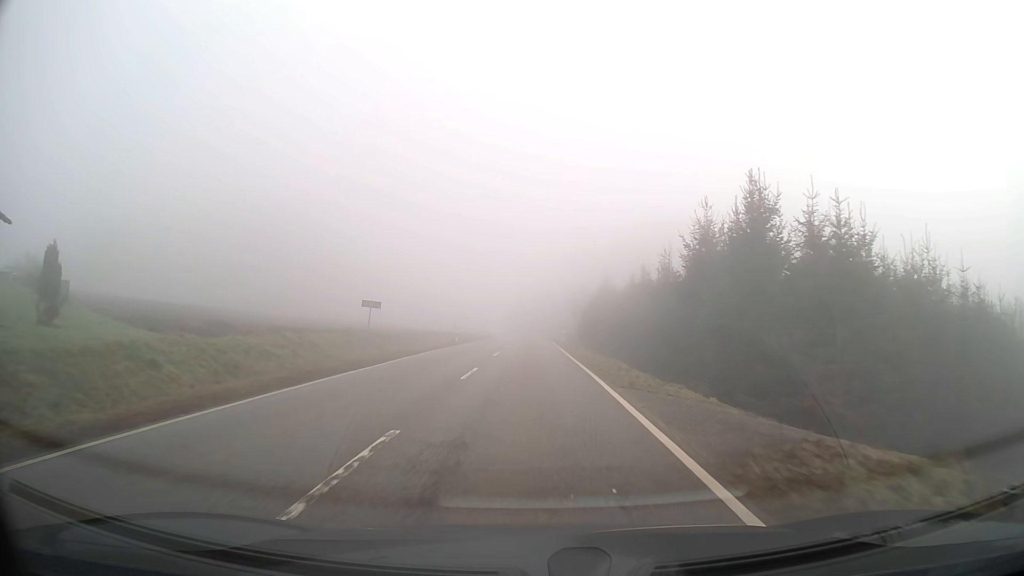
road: tertiary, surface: asphalt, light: Day
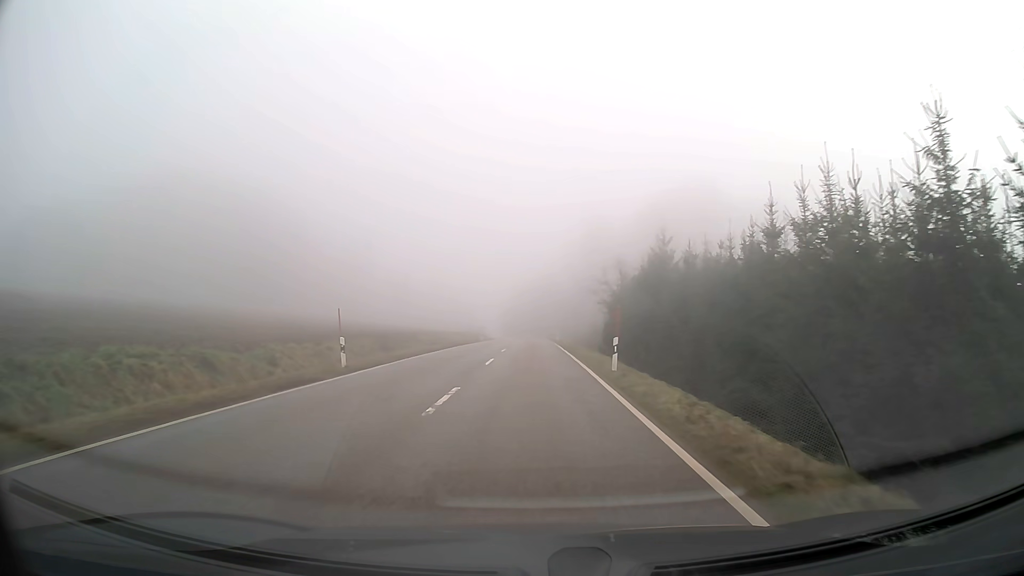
(0.0, +29.9) m; 0°
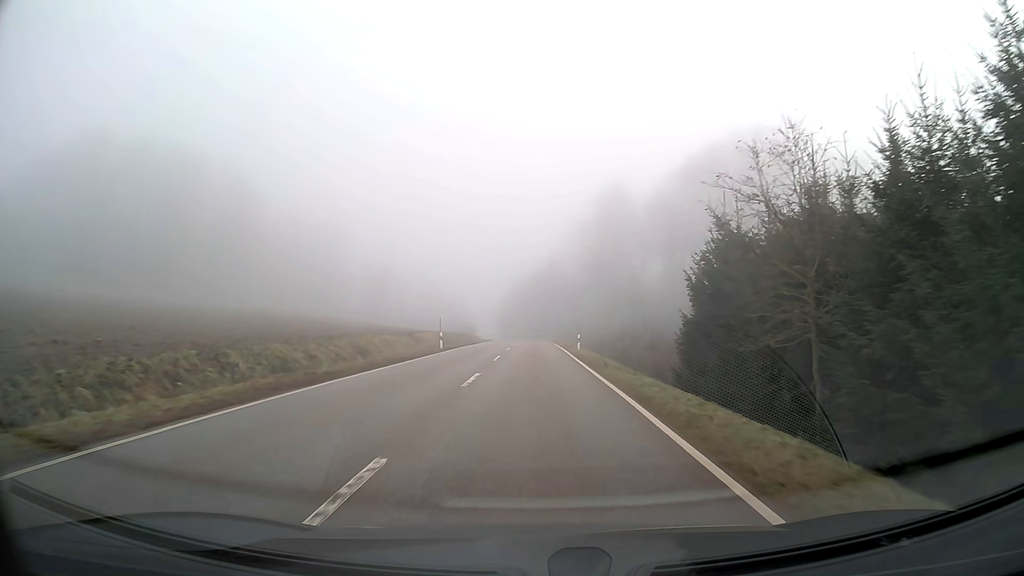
(0.0, +30.9) m; 0°
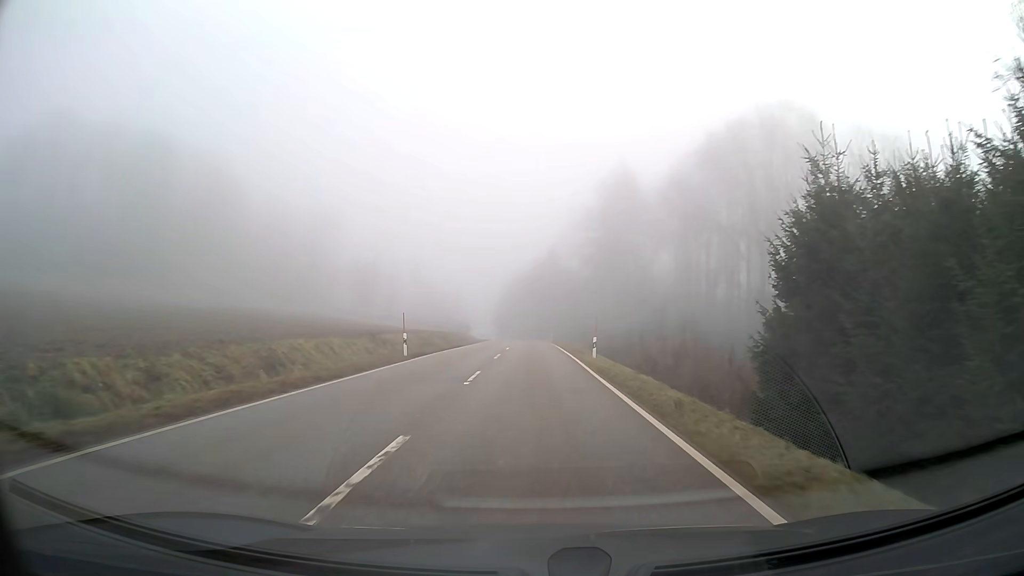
(0.0, +10.7) m; 0°
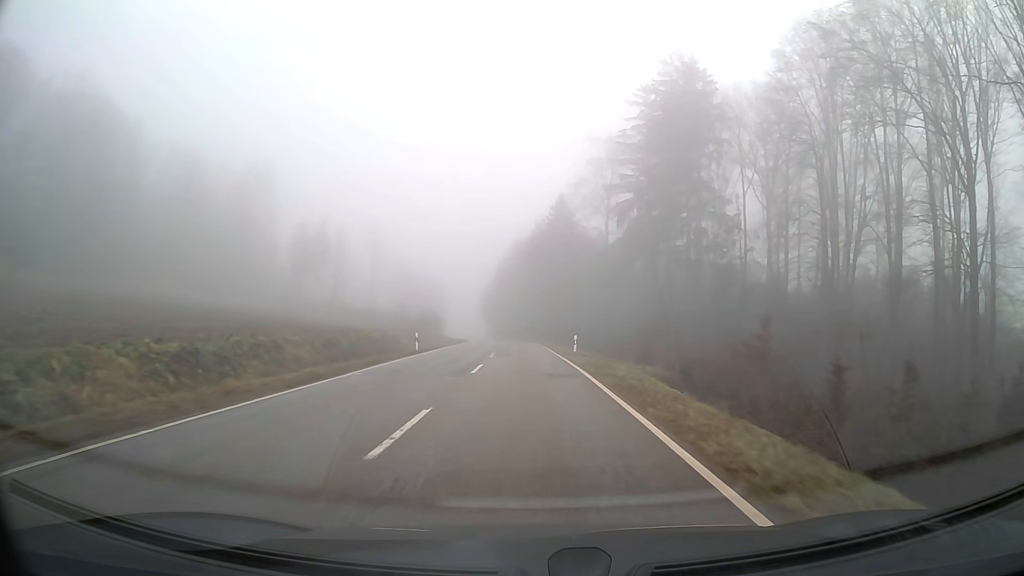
(0.0, +44.8) m; 0°
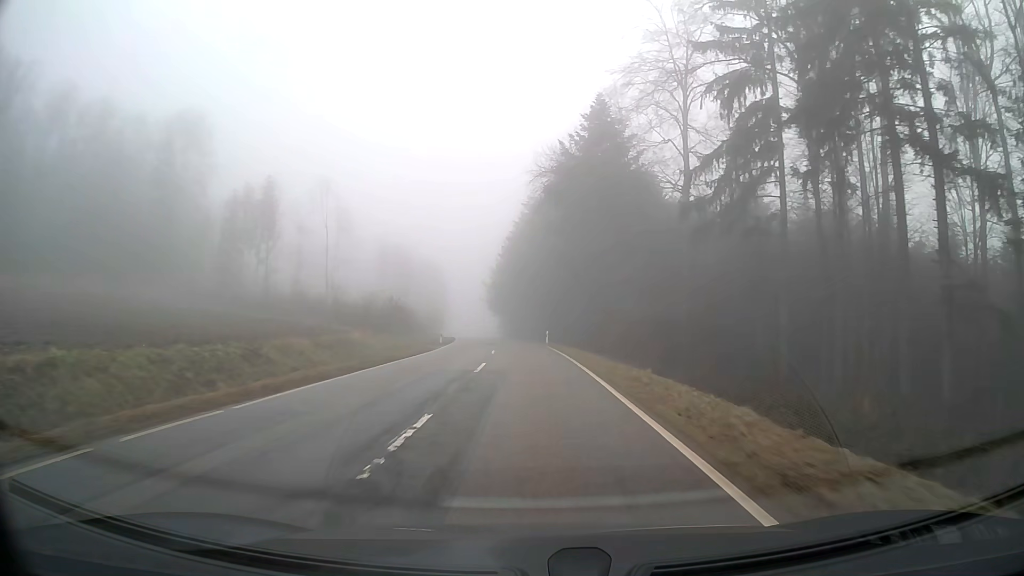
(-0.4, +35.7) m; -2°
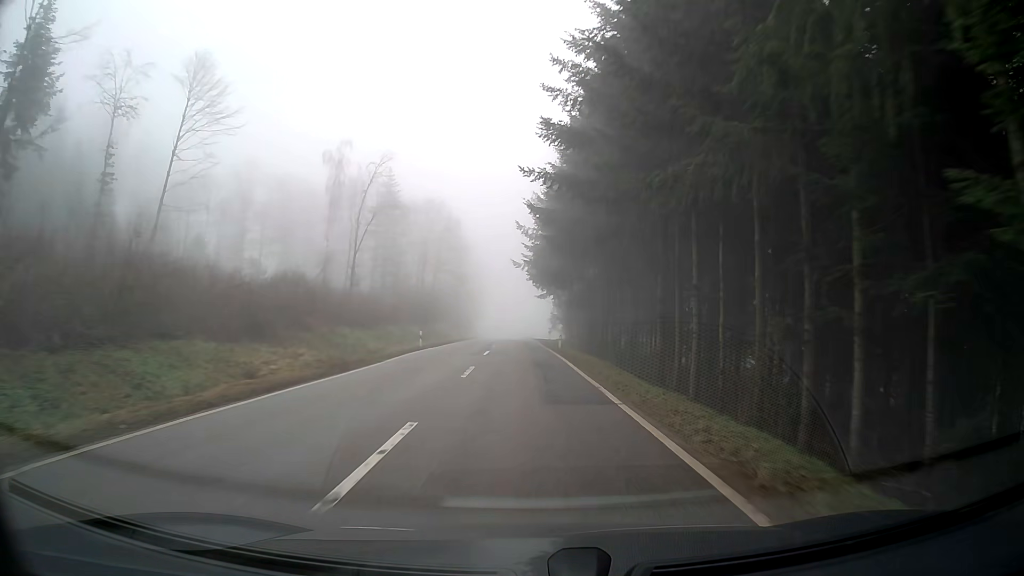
(-2.7, +62.2) m; -6°
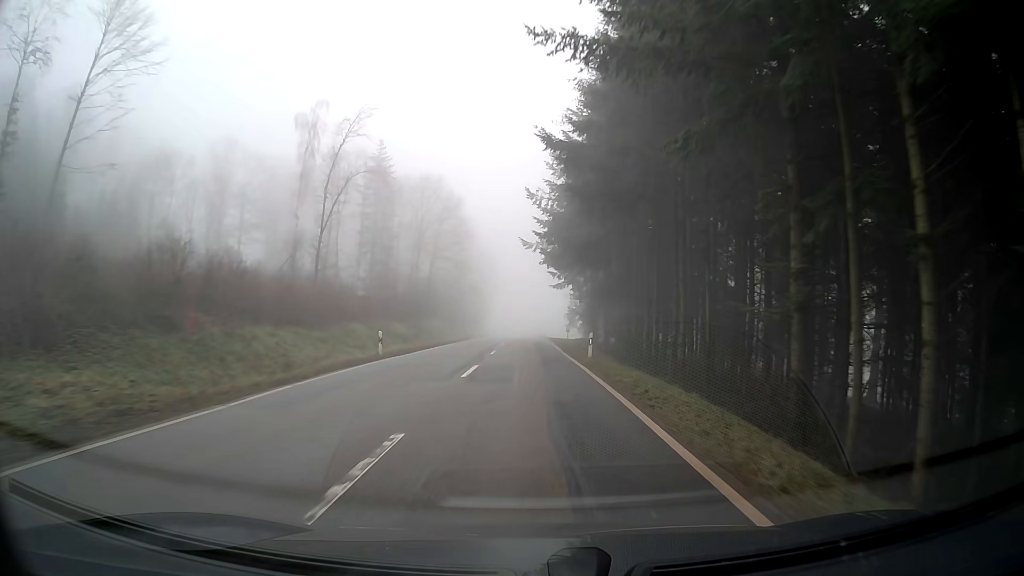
(-0.1, +12.9) m; -1°
